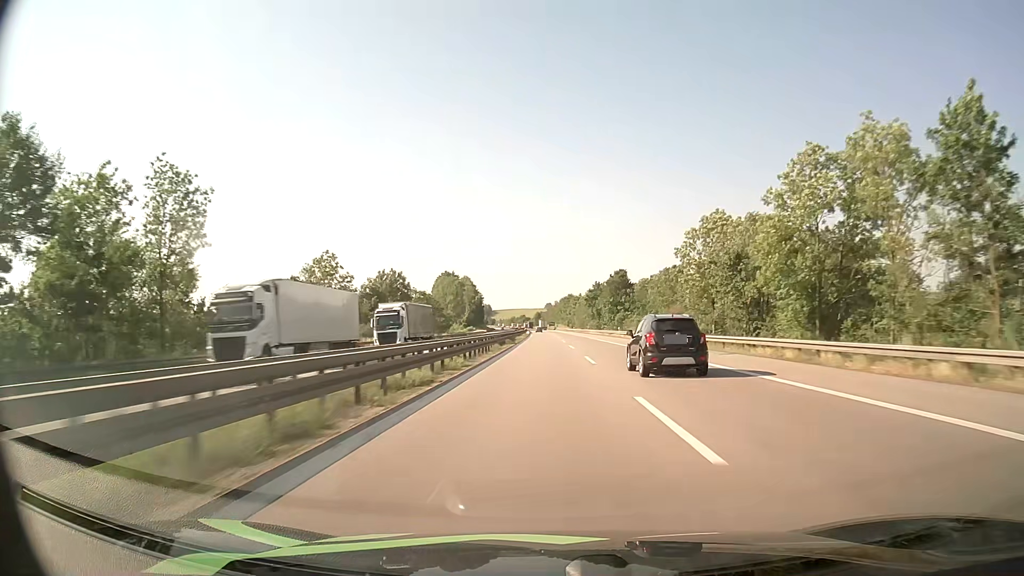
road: motorway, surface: asphalt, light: Day
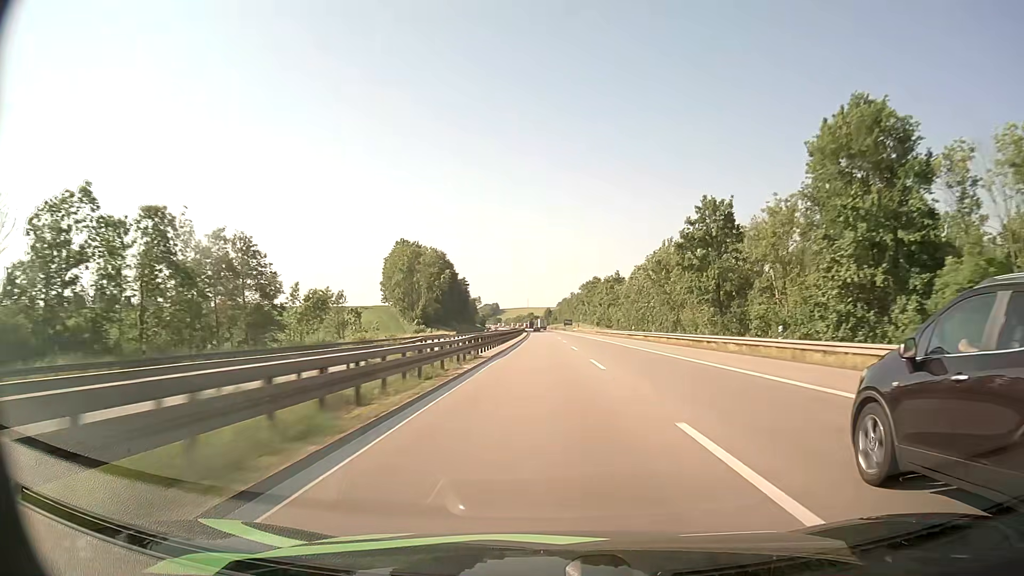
(-1.0, +112.7) m; -1°
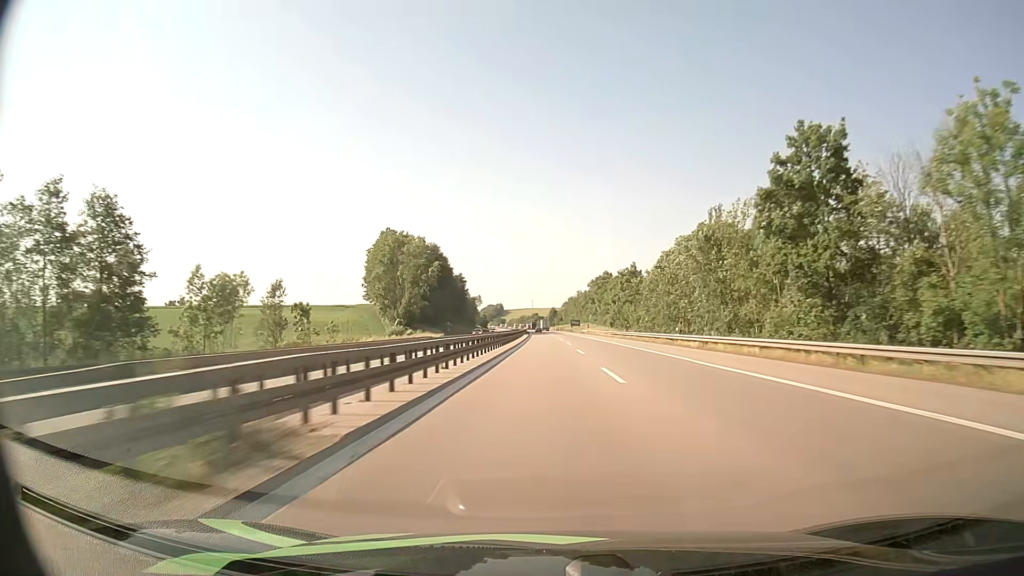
(-0.1, +23.2) m; 0°
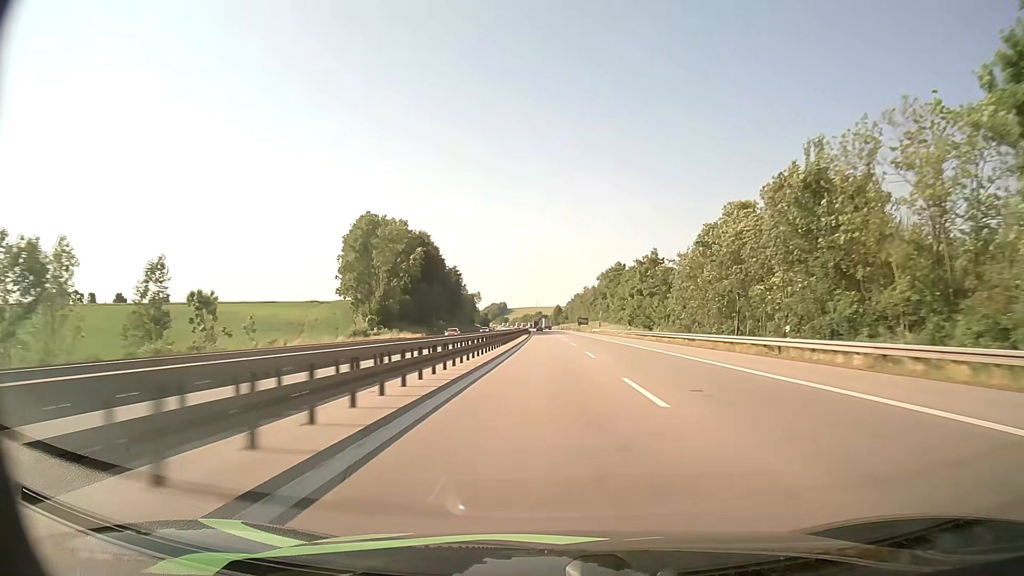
(-0.1, +23.4) m; 0°
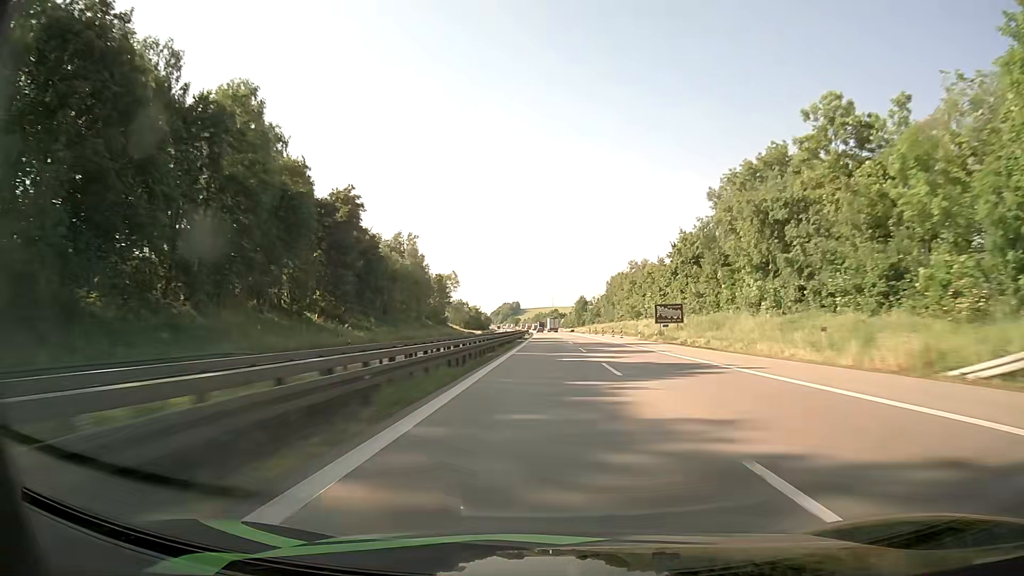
(-1.1, +119.9) m; -1°
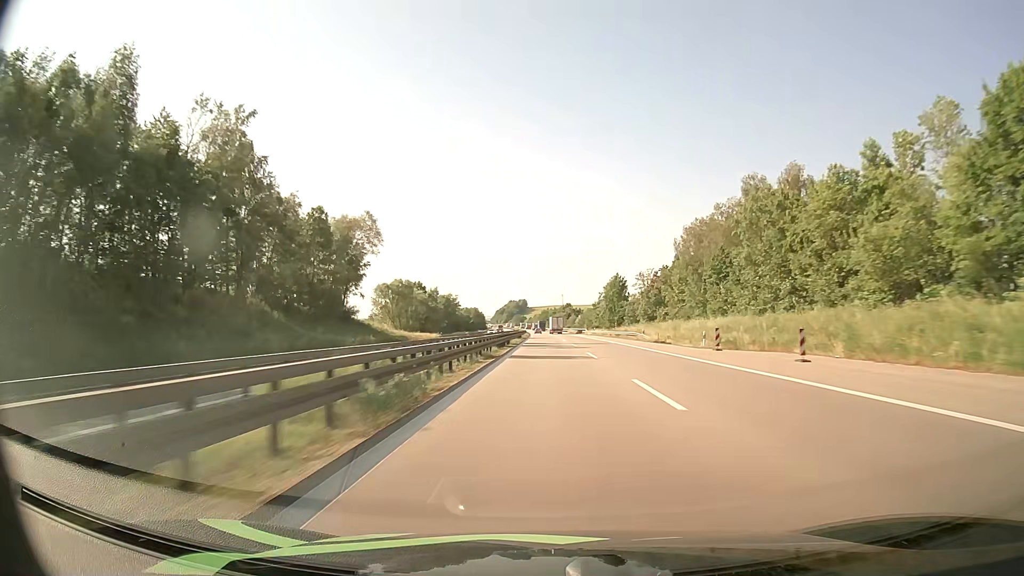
(-0.9, +98.9) m; -1°
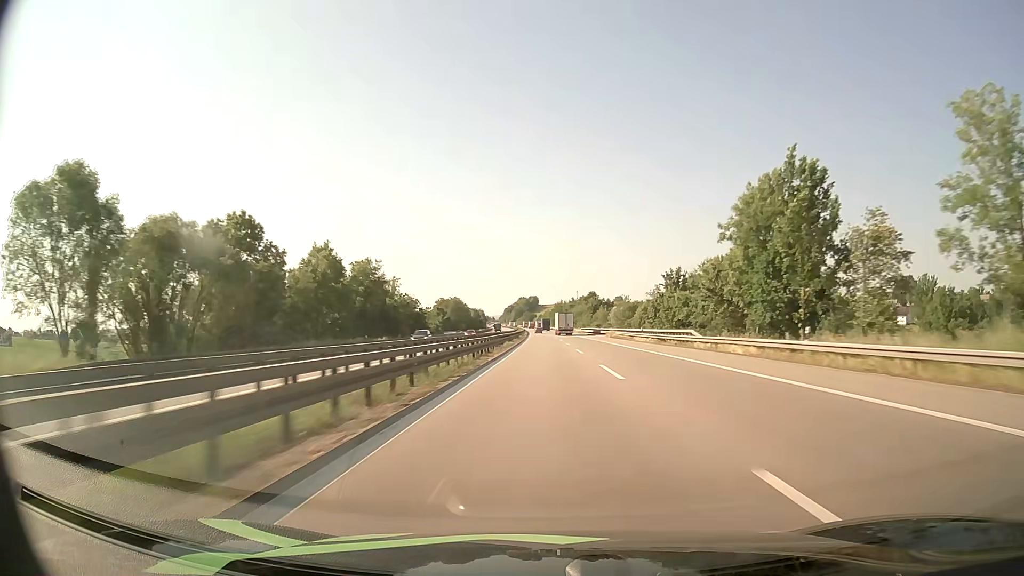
(-0.9, +101.3) m; -1°
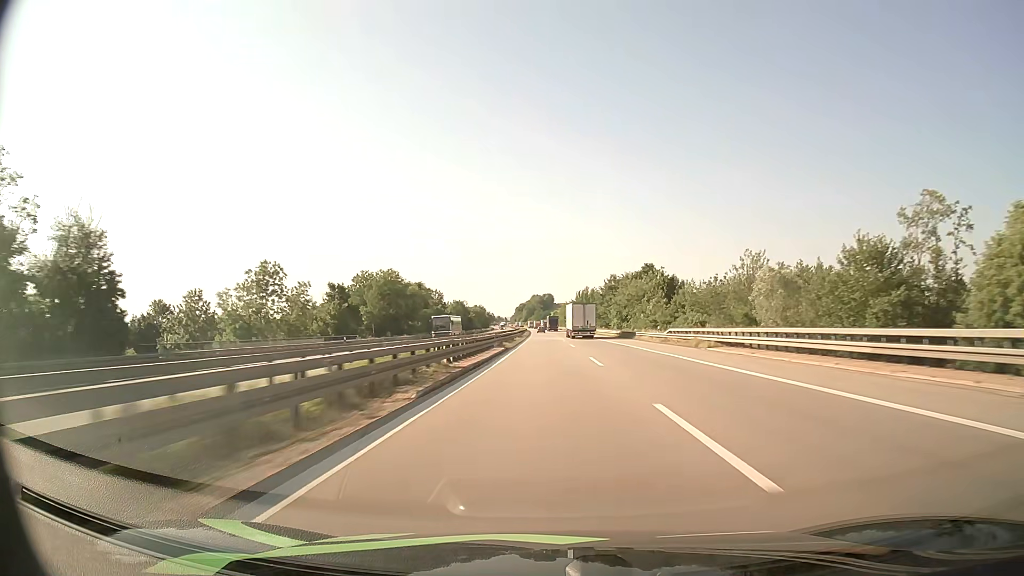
(-1.1, +103.5) m; -1°
